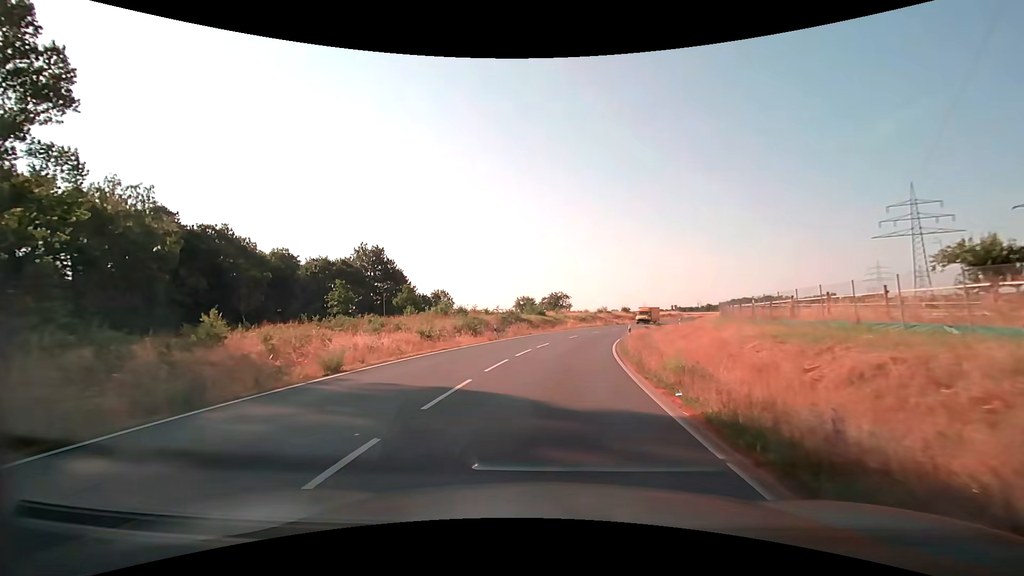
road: secondary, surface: asphalt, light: Day
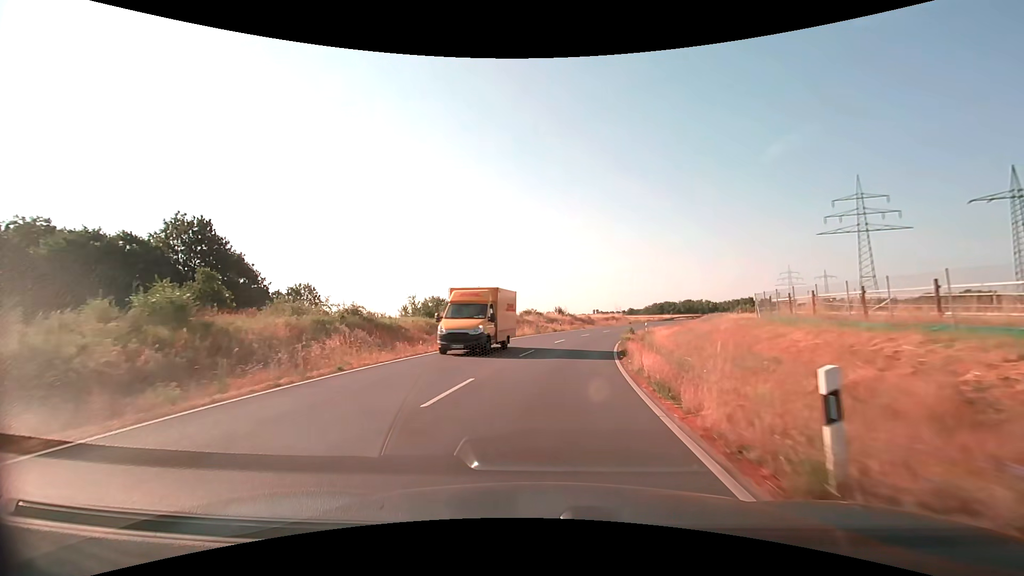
(+2.2, +29.2) m; +9°
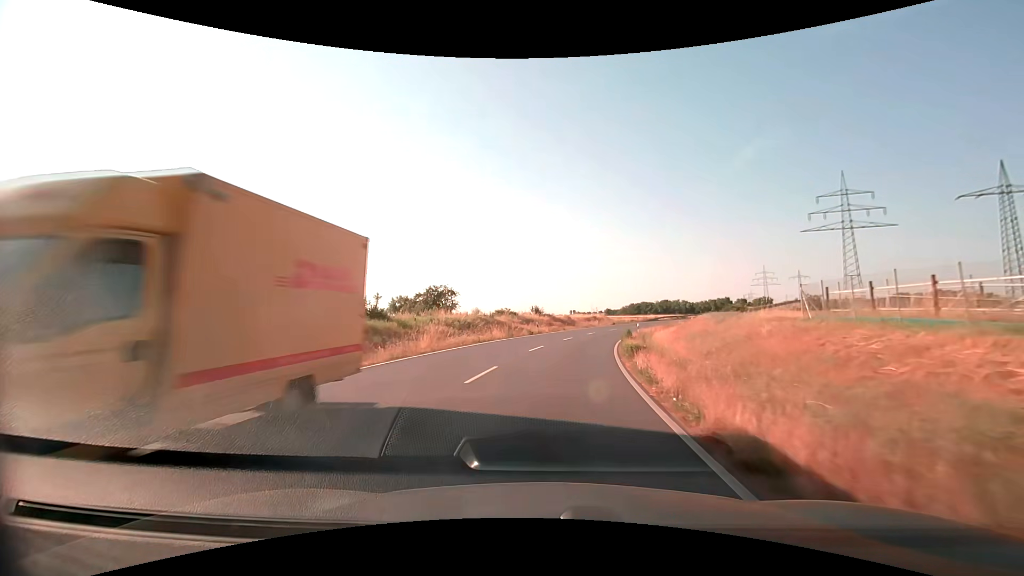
(+0.2, +8.4) m; +3°
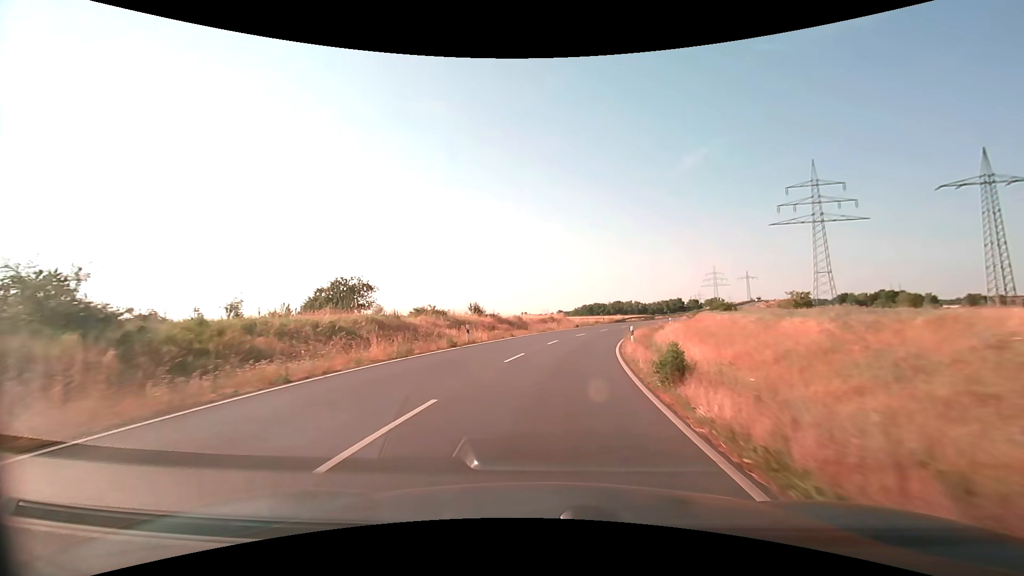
(+0.8, +18.0) m; +6°
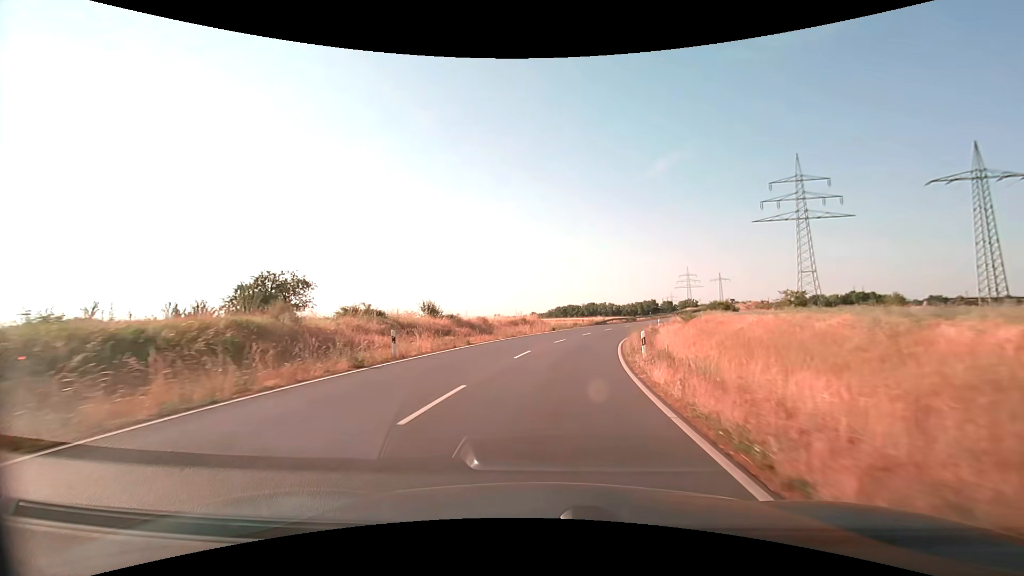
(+0.2, +9.5) m; +3°
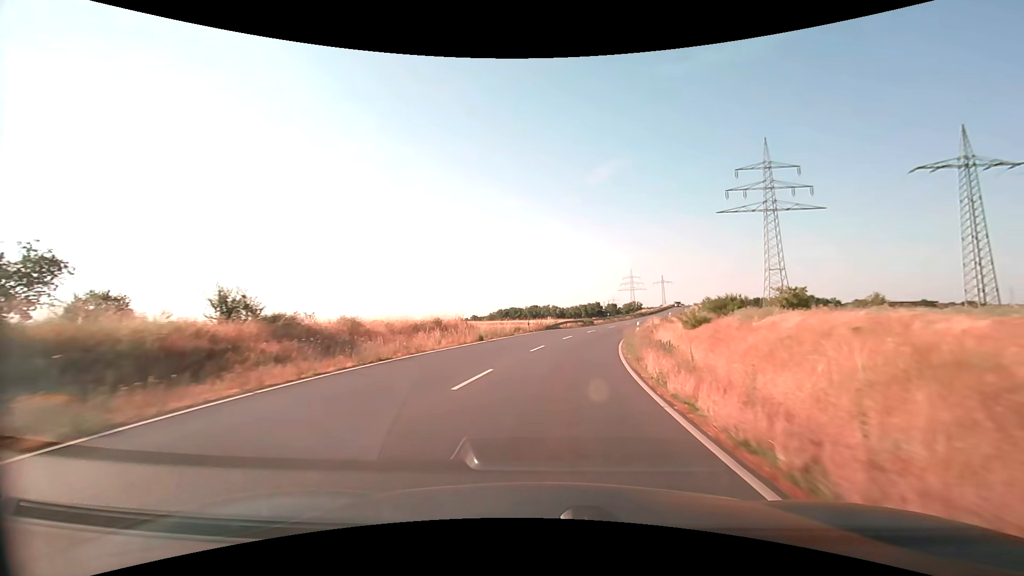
(+1.1, +20.0) m; +6°
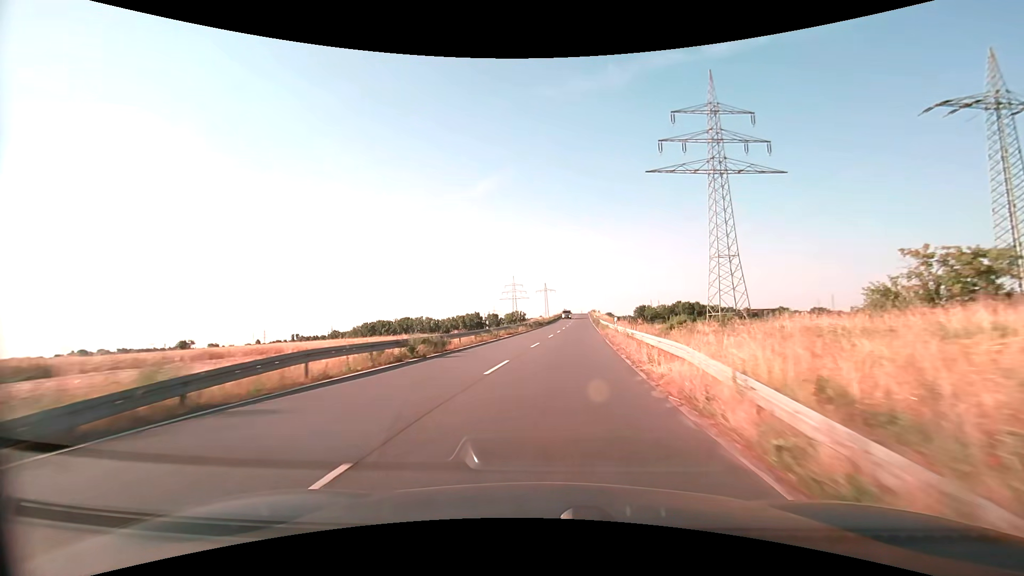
(+5.3, +43.0) m; +13°
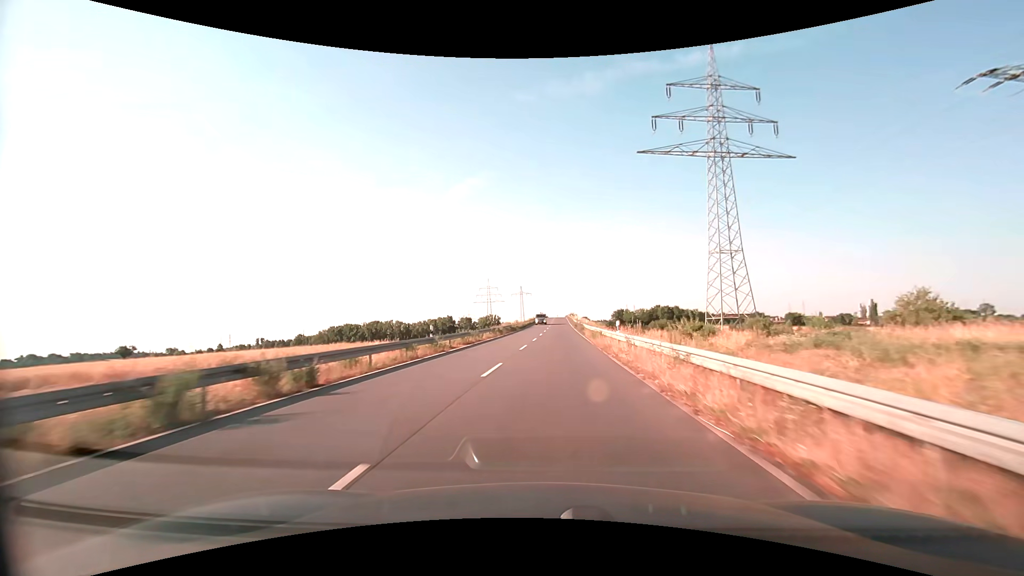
(+0.3, +11.4) m; +3°
(0, +10) (+1, +20) (+1, +30) (+1, +40) (+2, +50) (+2, +60) (+3, +70) (+3, +80) (+3, +90) (+4, +100) m
